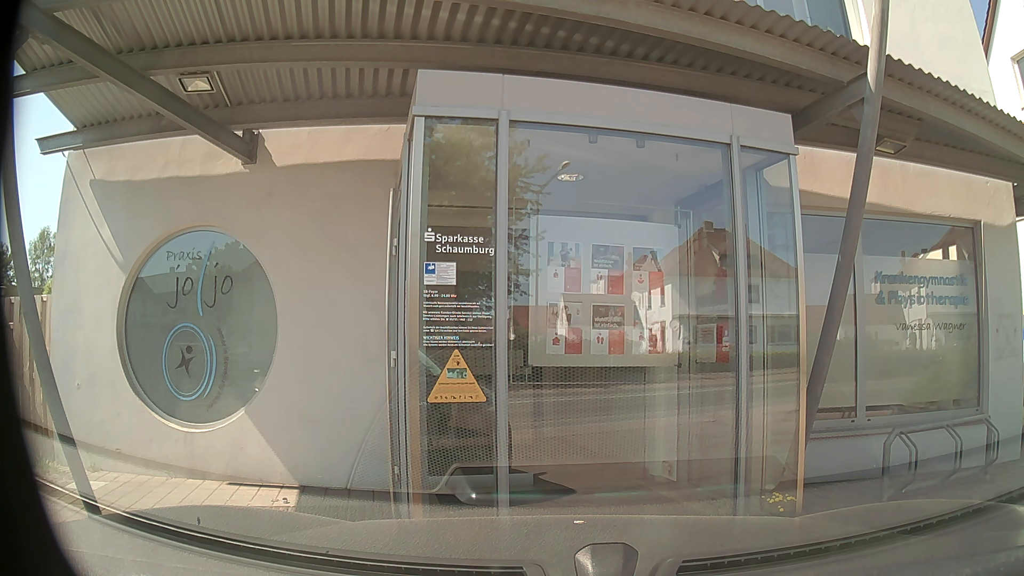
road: secondary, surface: asphalt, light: Day
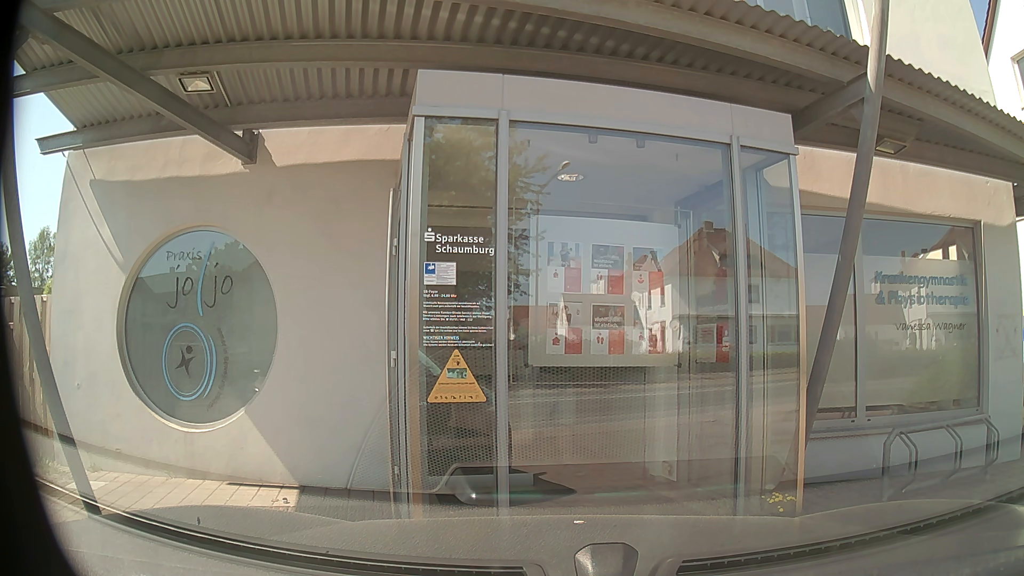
(0.0, 0.0) m; 0°
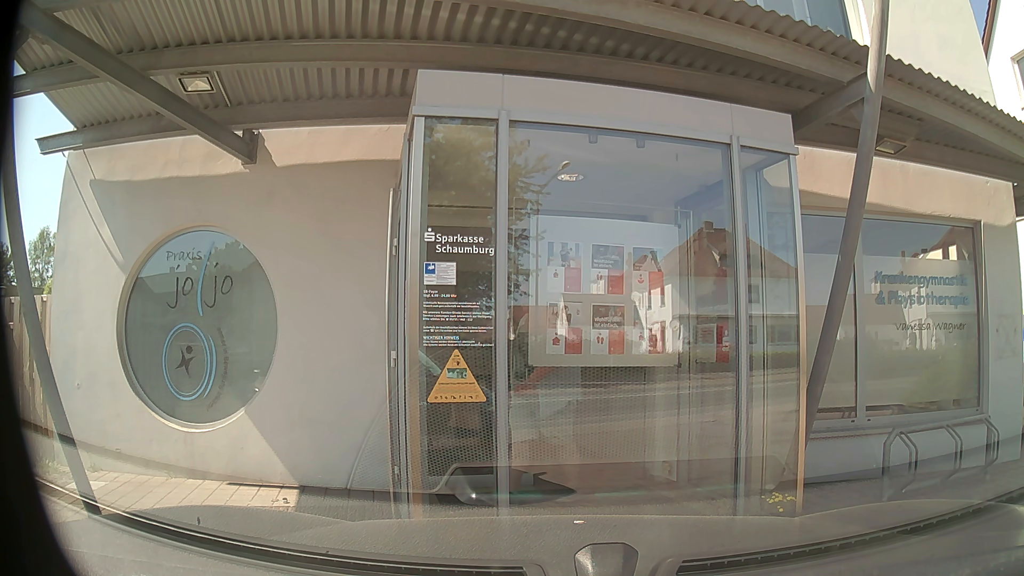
(0.0, 0.0) m; 0°
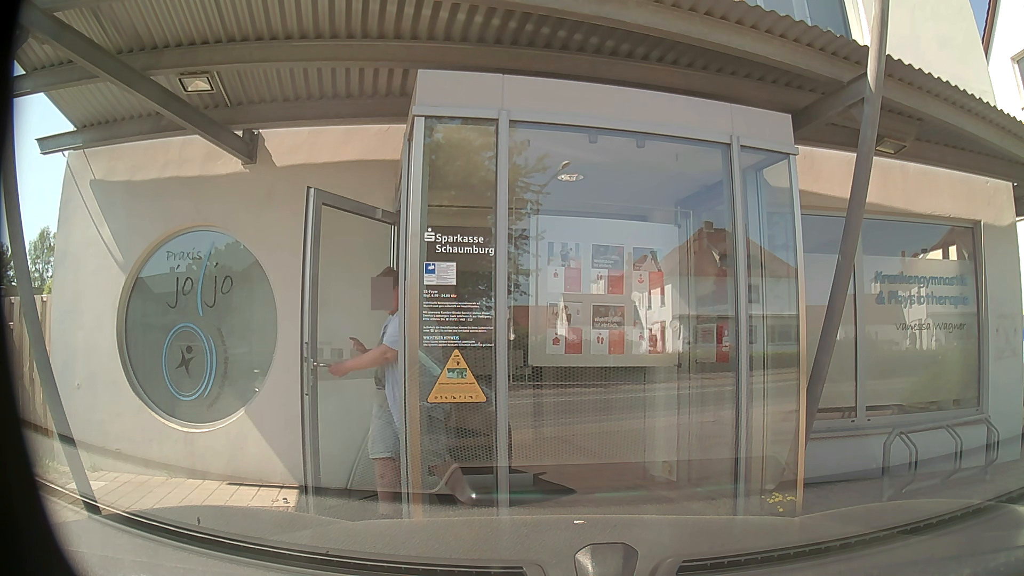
(0.0, 0.0) m; 0°
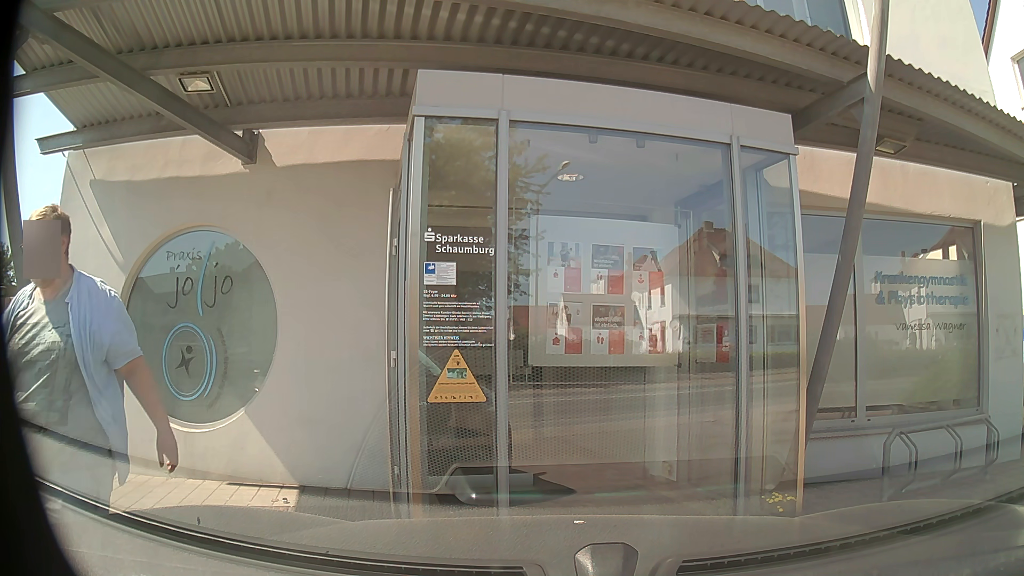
(0.0, 0.0) m; 0°
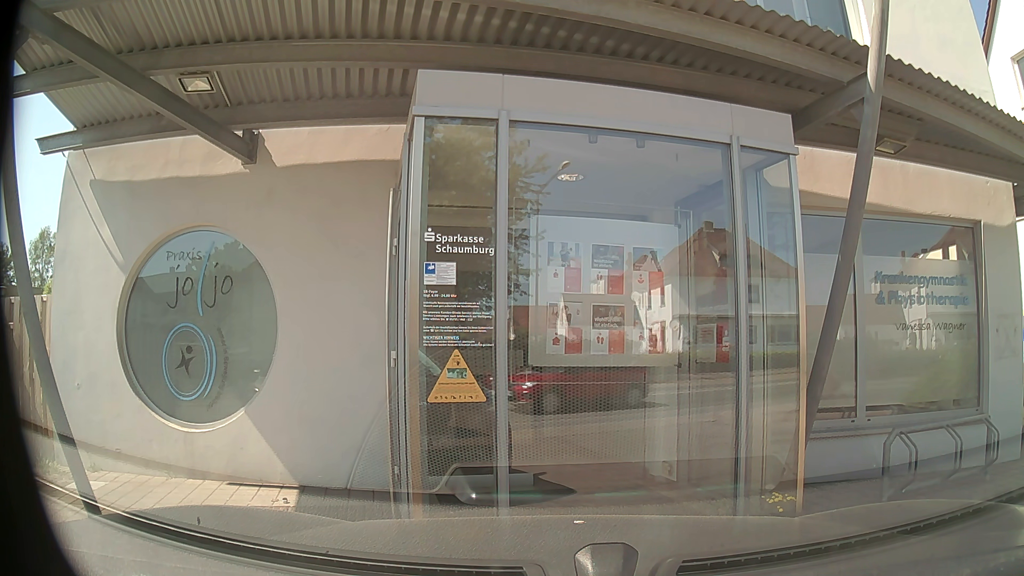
(0.0, 0.0) m; 0°
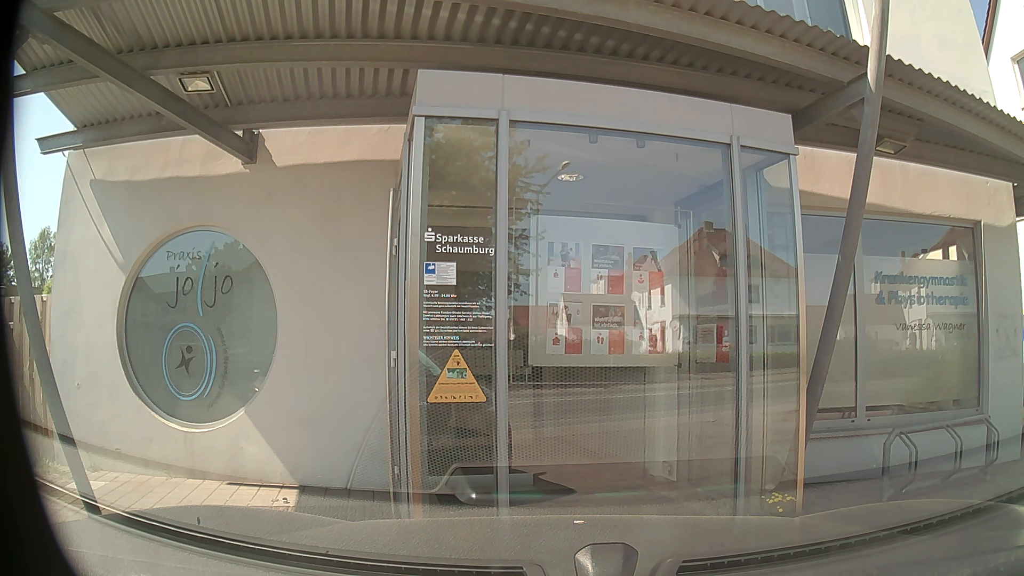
(0.0, 0.0) m; 0°
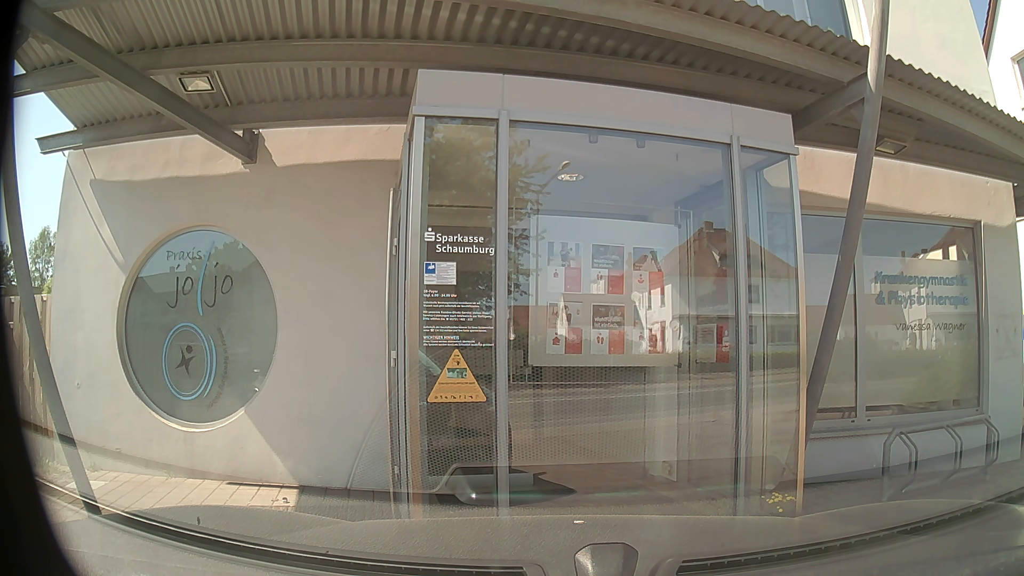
(0.0, 0.0) m; 0°
